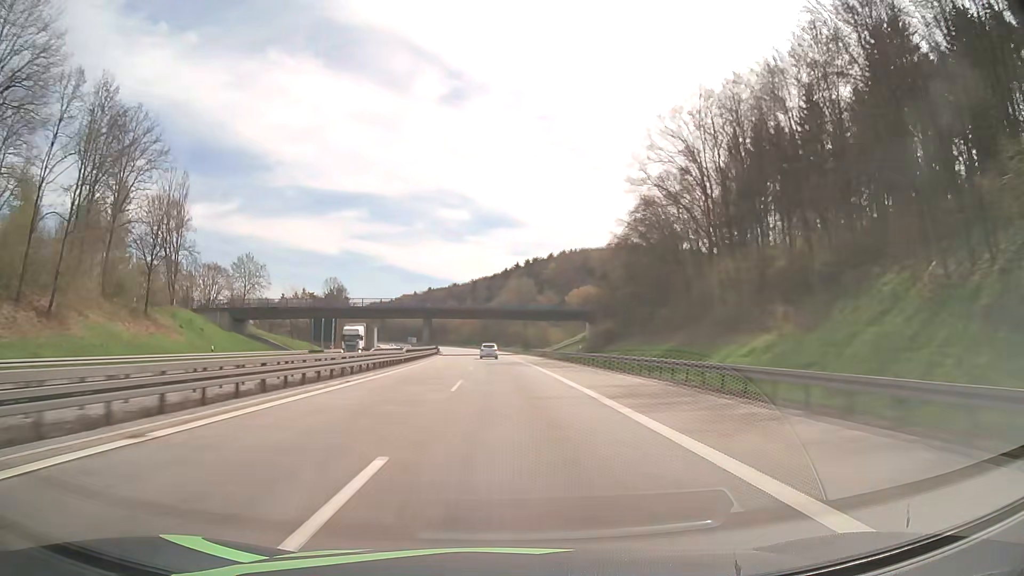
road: motorway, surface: asphalt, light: Day
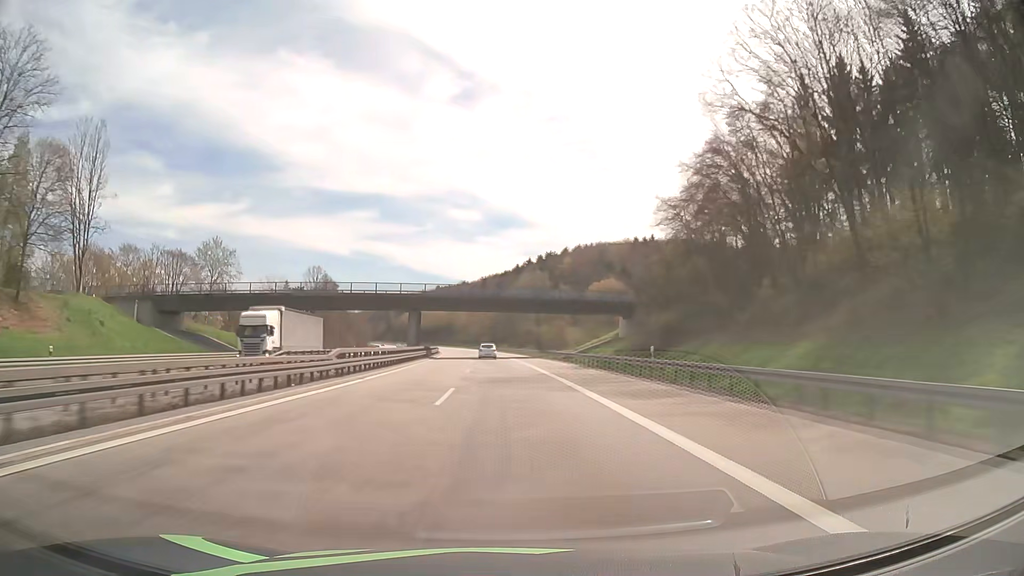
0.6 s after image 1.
(-0.2, +22.7) m; -1°
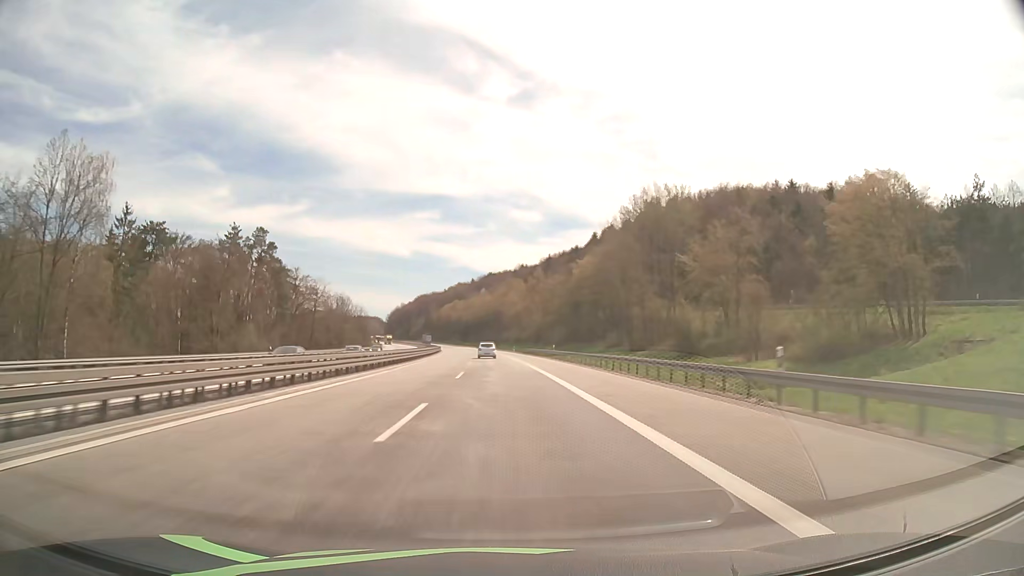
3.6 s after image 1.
(-4.9, +113.7) m; -5°
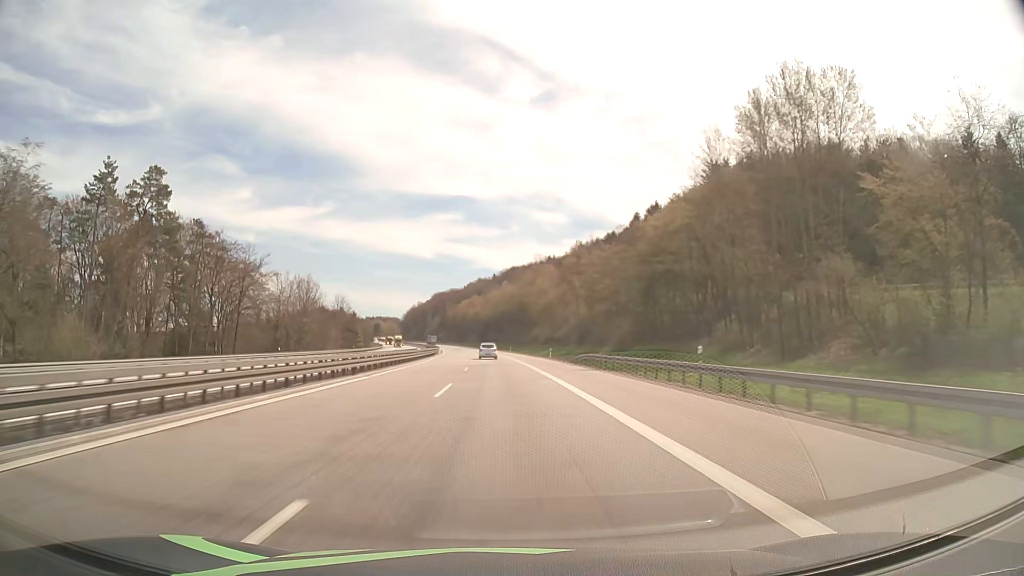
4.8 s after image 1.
(-0.8, +45.6) m; -2°
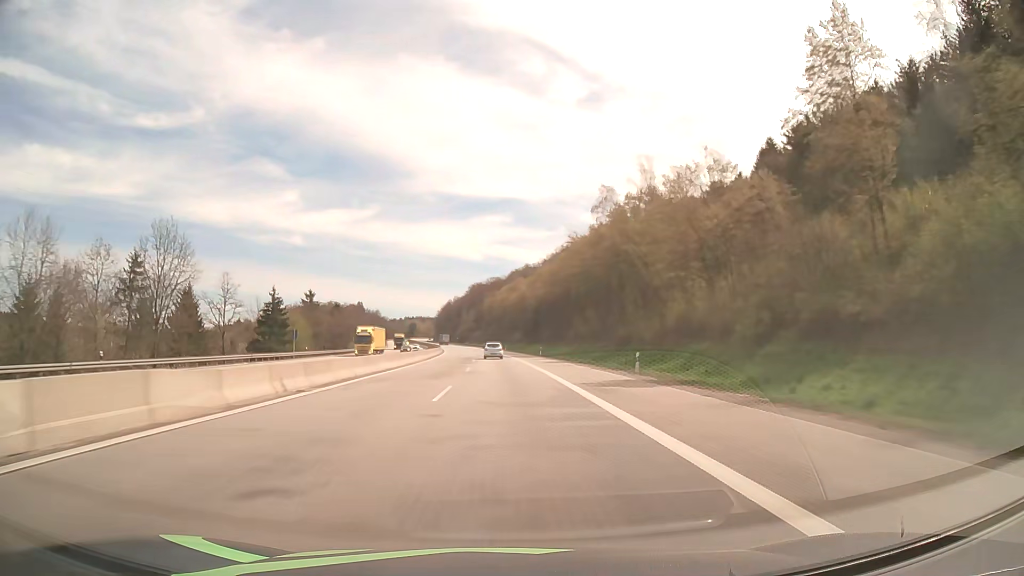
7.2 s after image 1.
(-3.3, +91.2) m; -4°
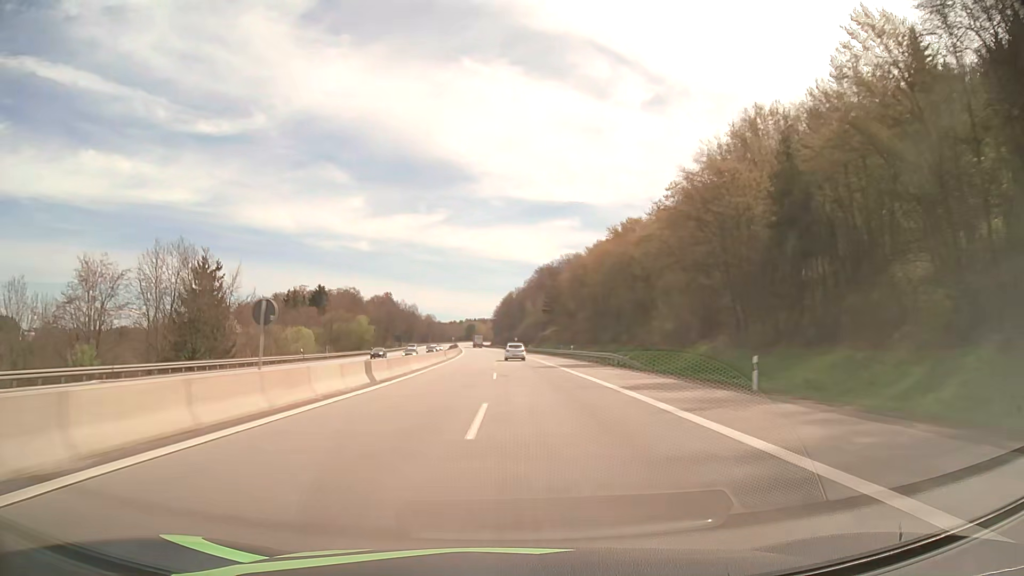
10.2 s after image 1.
(-5.6, +114.0) m; -6°
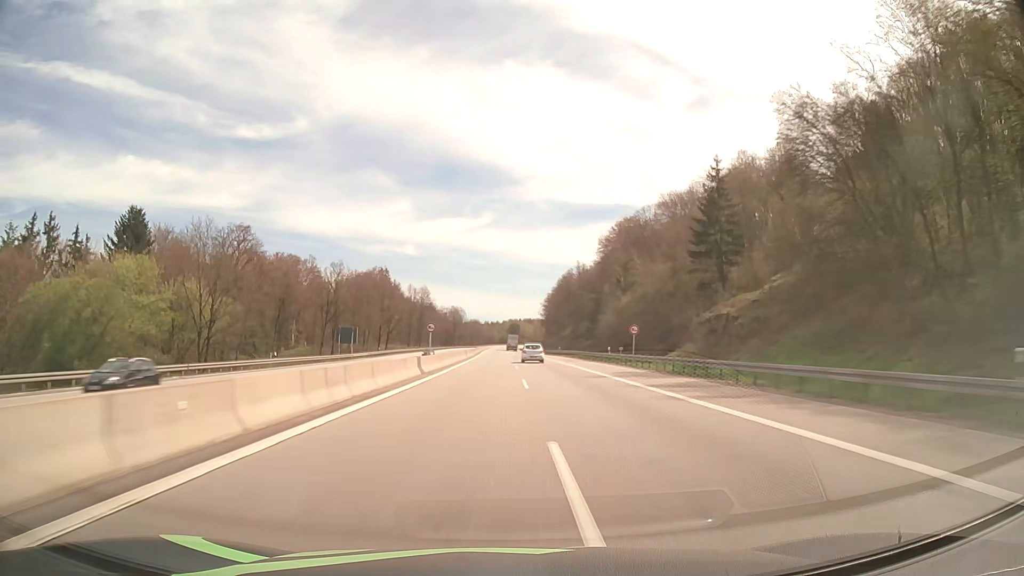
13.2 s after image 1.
(-4.1, +113.9) m; -4°
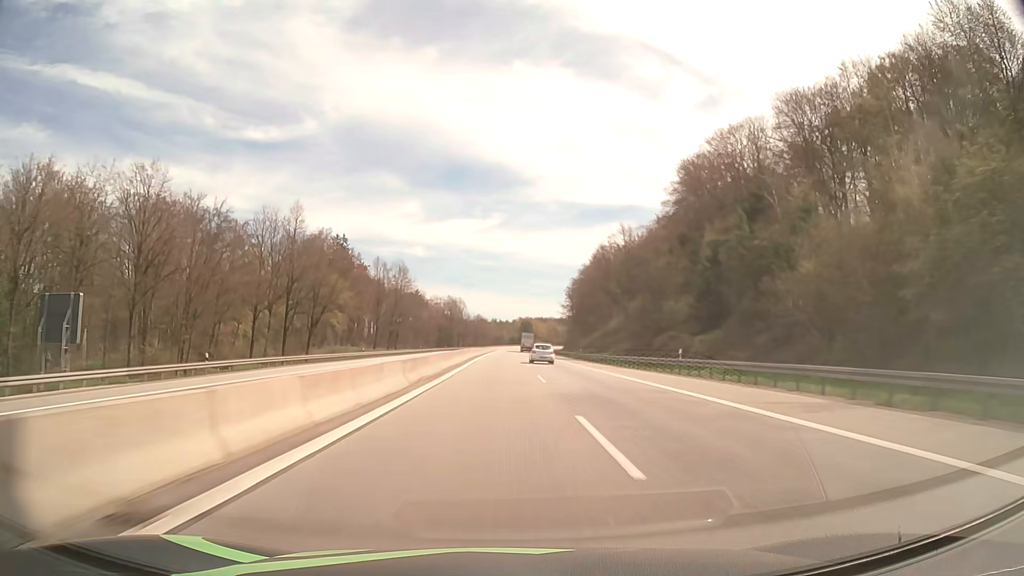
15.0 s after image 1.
(-0.9, +68.1) m; -1°
(0, +10) (0, +20) (0, +30) (0, +40) (0, +50) (0, +60) (0, +70) (0, +80) (0, +90) (0, +100) m
